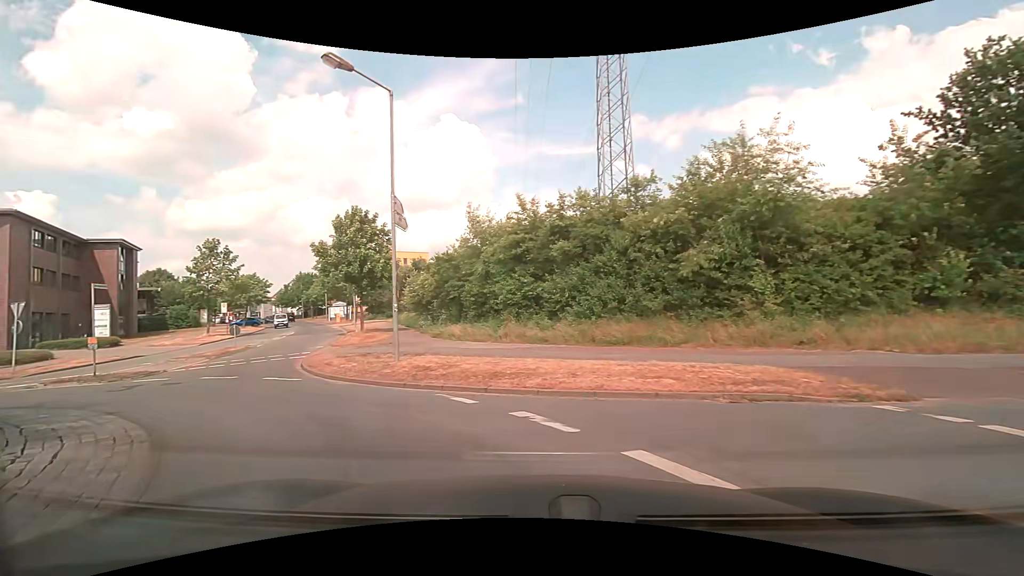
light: Day
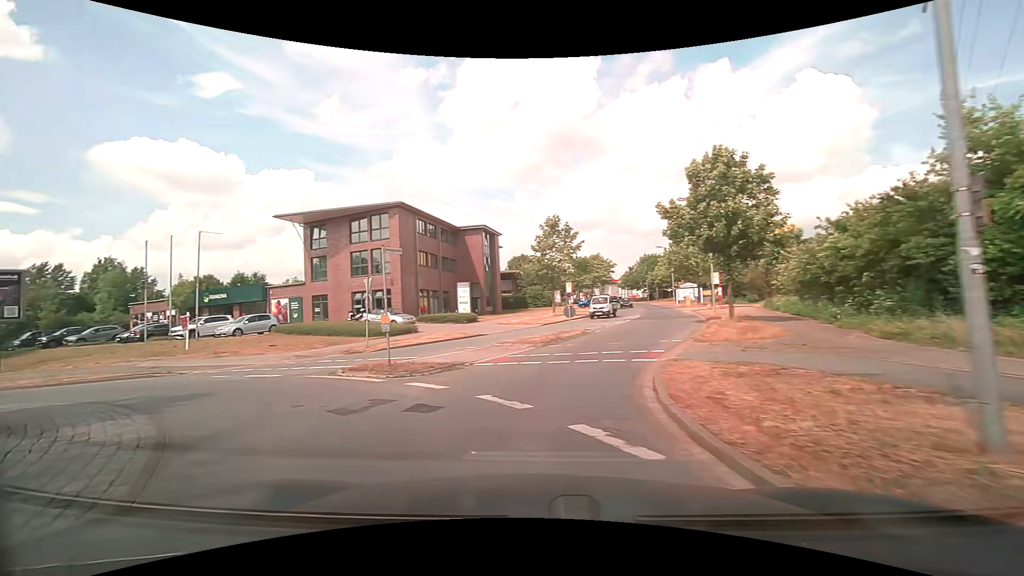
(-2.7, +8.5) m; -36°
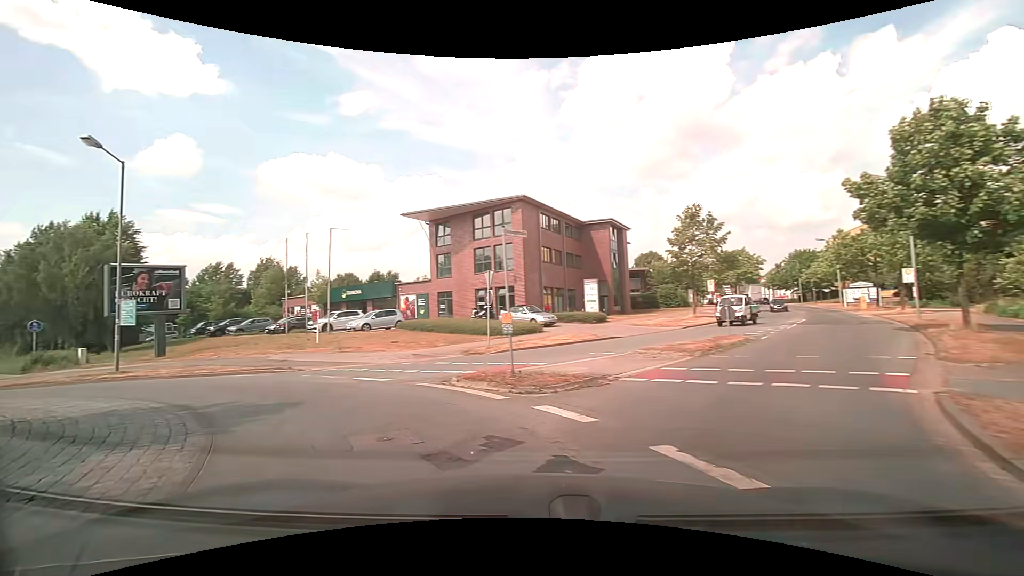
(-0.4, +2.9) m; -15°
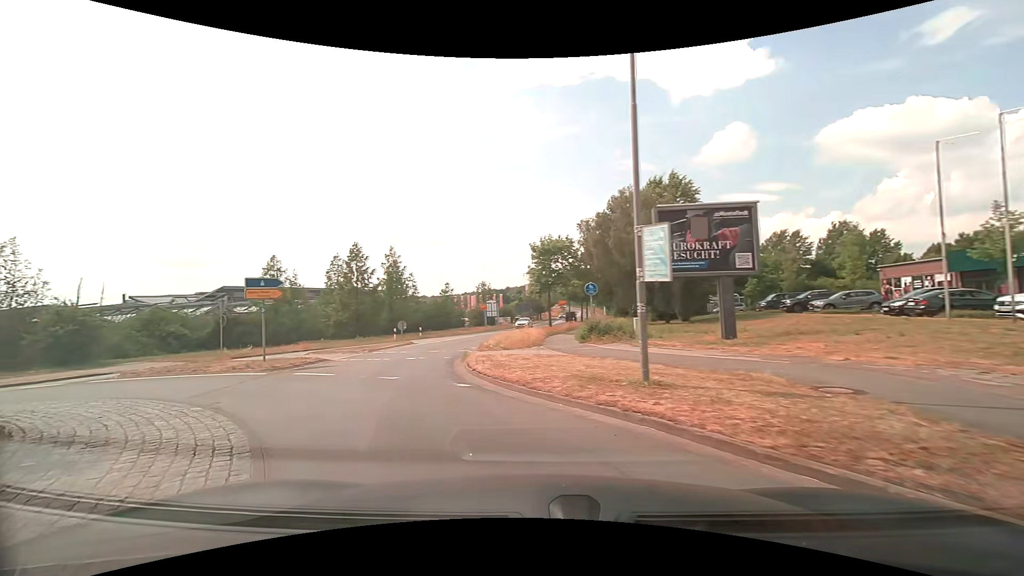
(-7.5, +12.5) m; -57°
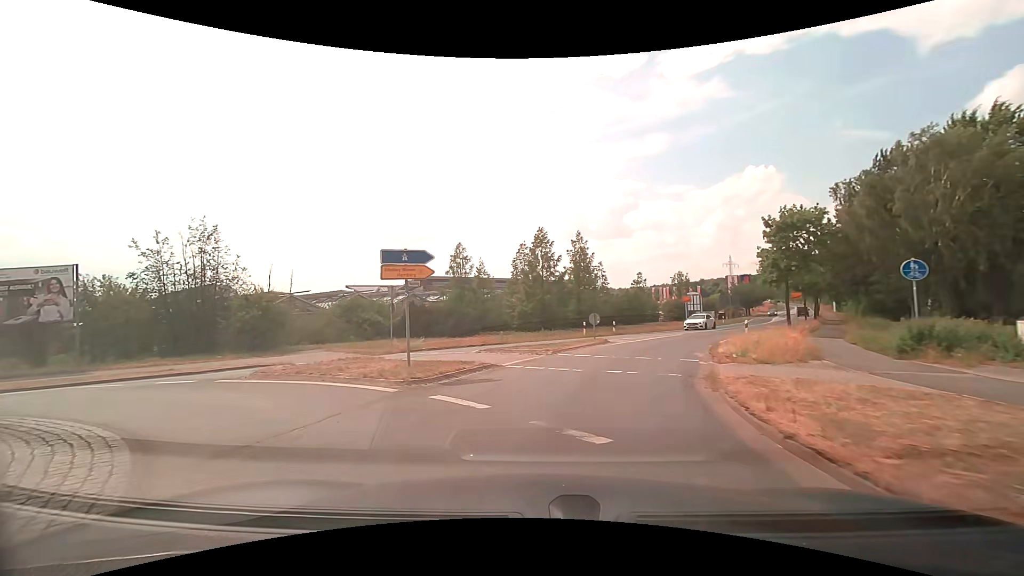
(-1.5, +6.6) m; -24°
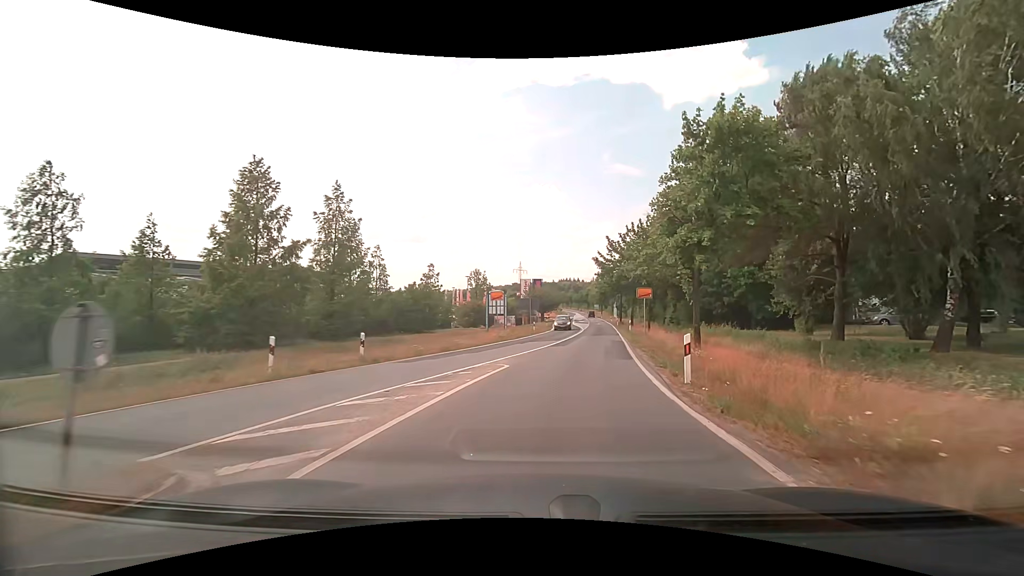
(+3.6, +21.1) m; +22°
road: tertiary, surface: asphalt
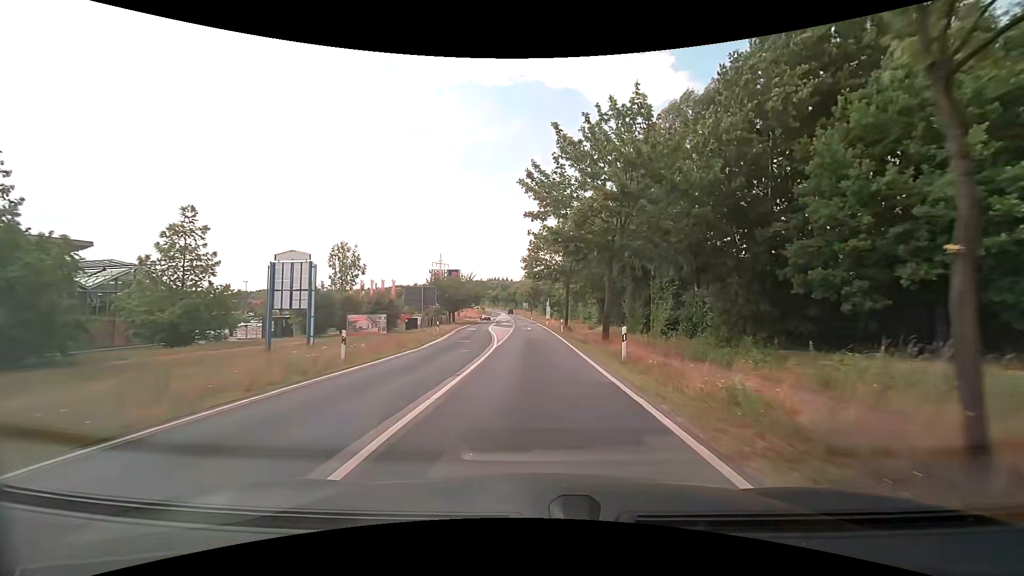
(+4.0, +32.2) m; +8°
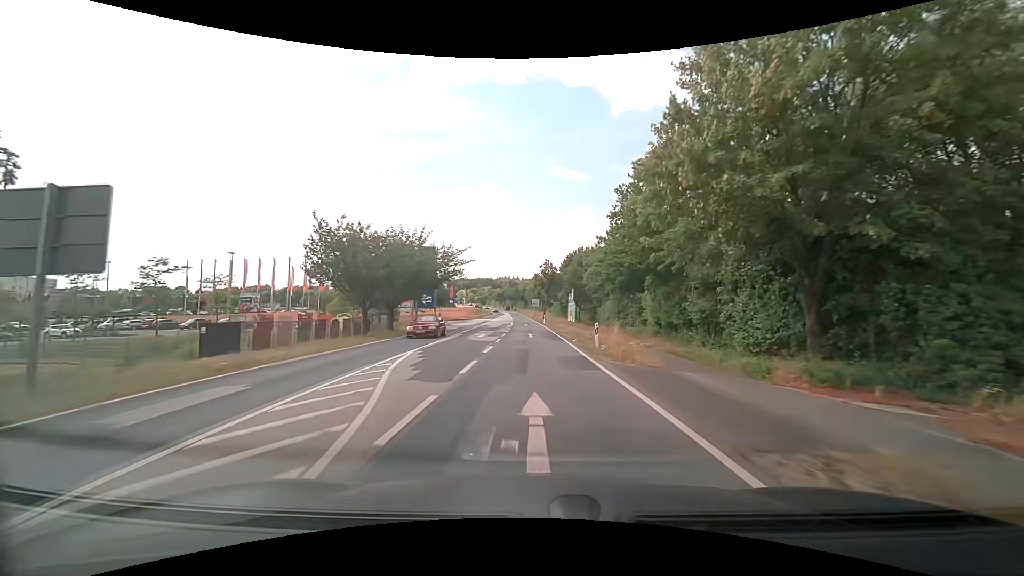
(0.0, +44.3) m; -1°
(0, +10) (0, +20) (0, +30) (0, +40) (-1, +50) (-1, +60) (-1, +70) (-1, +80) (-2, +90) (-2, +100) m
